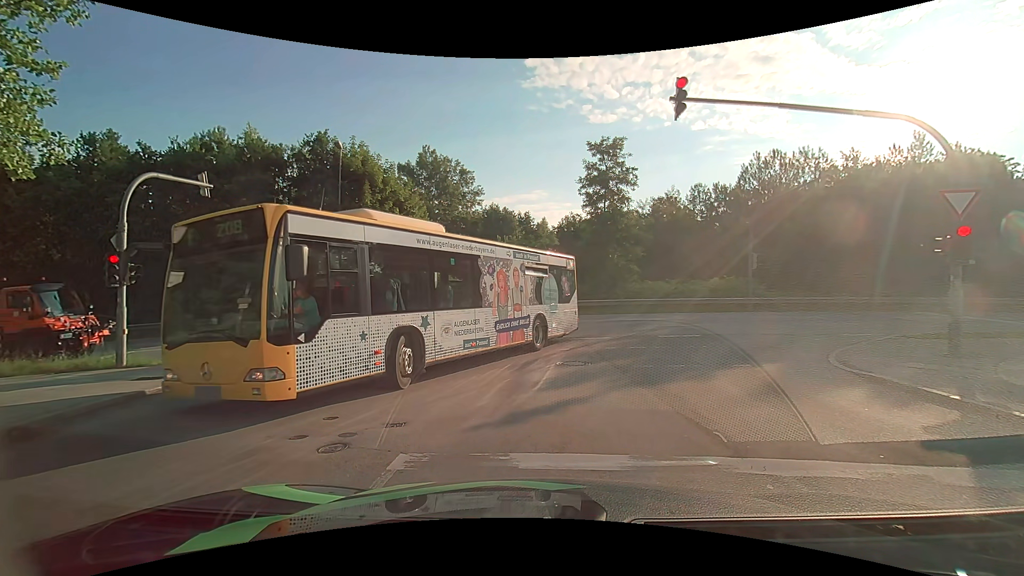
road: residential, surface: asphalt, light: Day
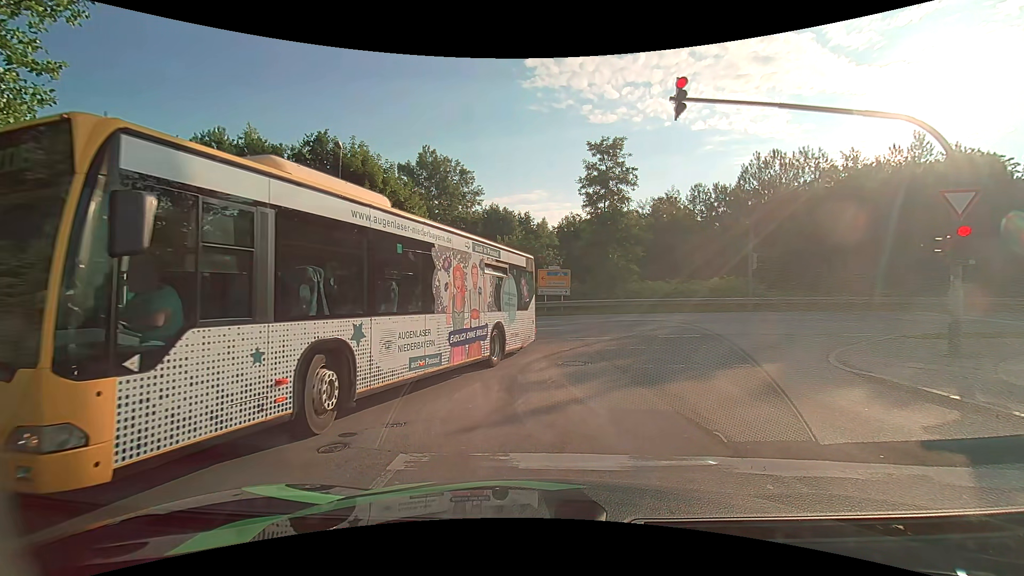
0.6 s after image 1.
(0.0, 0.0) m; 0°
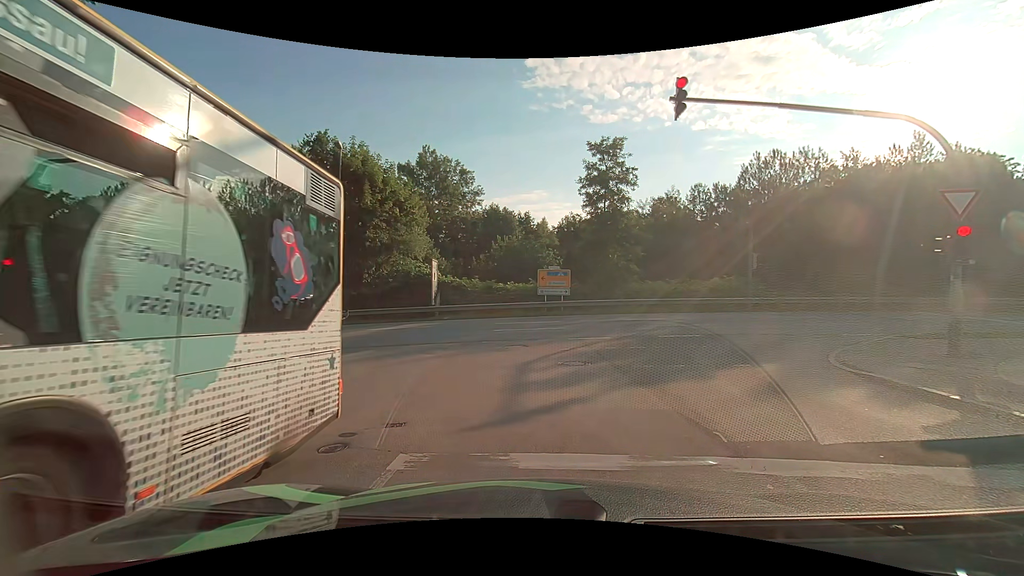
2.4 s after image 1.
(0.0, 0.0) m; 0°
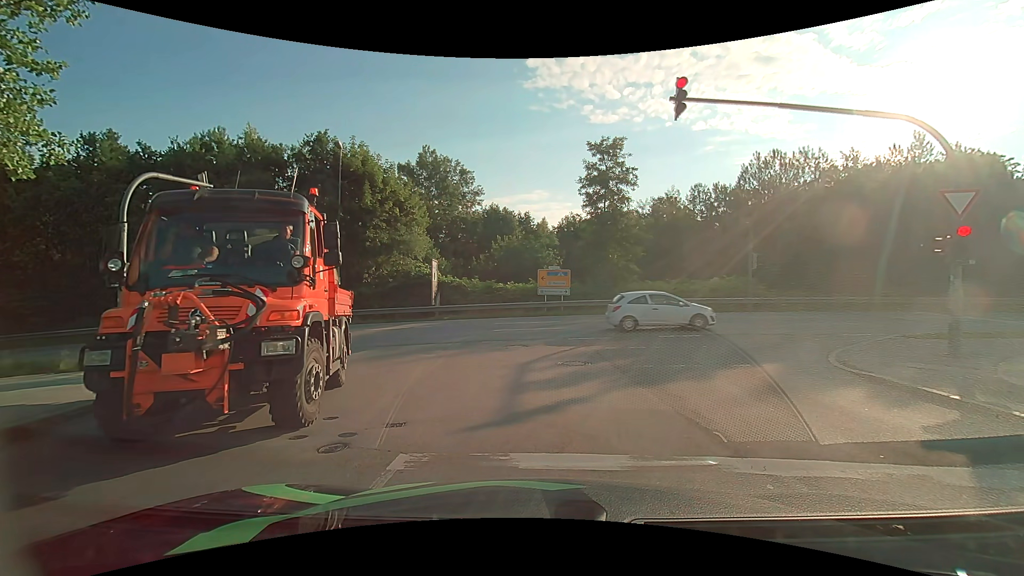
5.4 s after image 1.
(0.0, 0.0) m; 0°
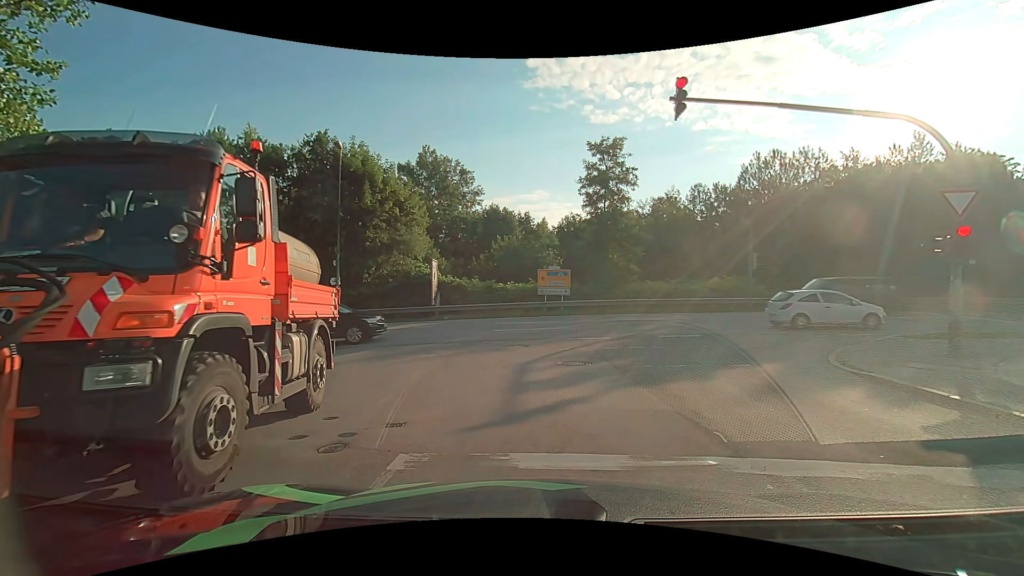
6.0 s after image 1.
(0.0, 0.0) m; 0°
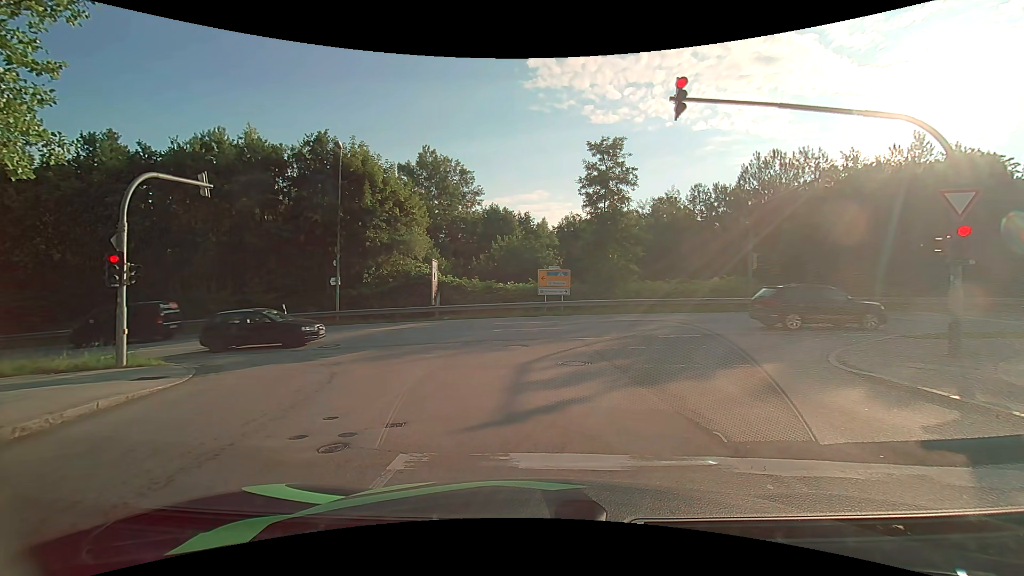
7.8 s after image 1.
(0.0, 0.0) m; 0°
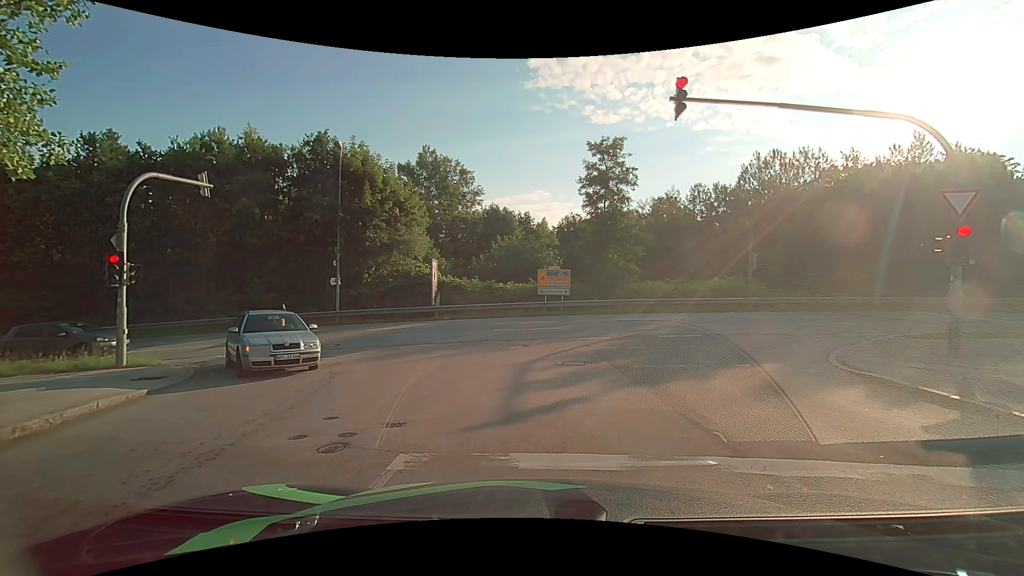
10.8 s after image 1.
(0.0, 0.0) m; 0°
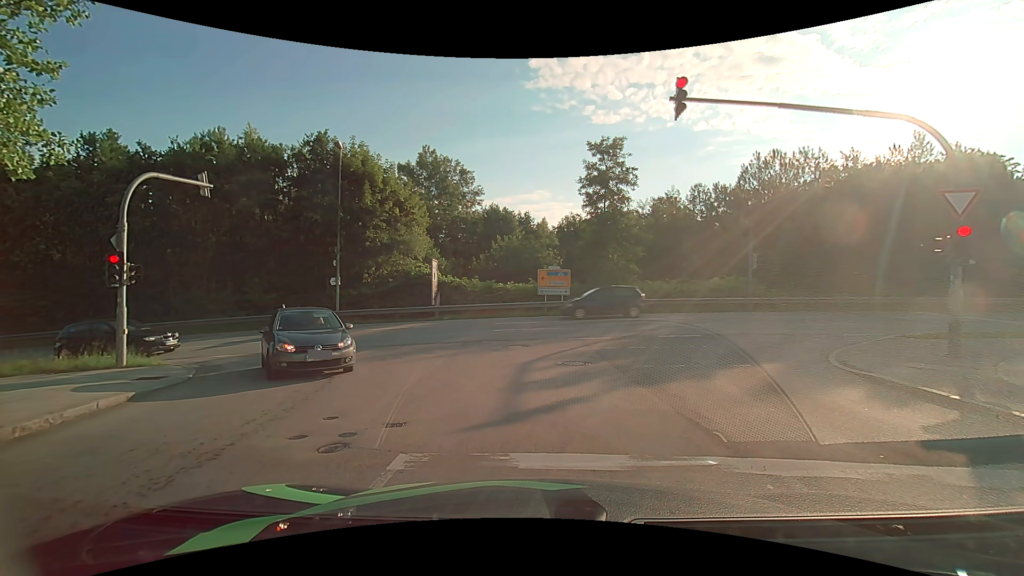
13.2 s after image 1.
(0.0, 0.0) m; 0°
(0, +10) (-3, +20) (-11, +25) (-20, +26) (-30, +25) (-40, +24) (-50, +24) (-60, +22) (-70, +21) (-80, +20) m
